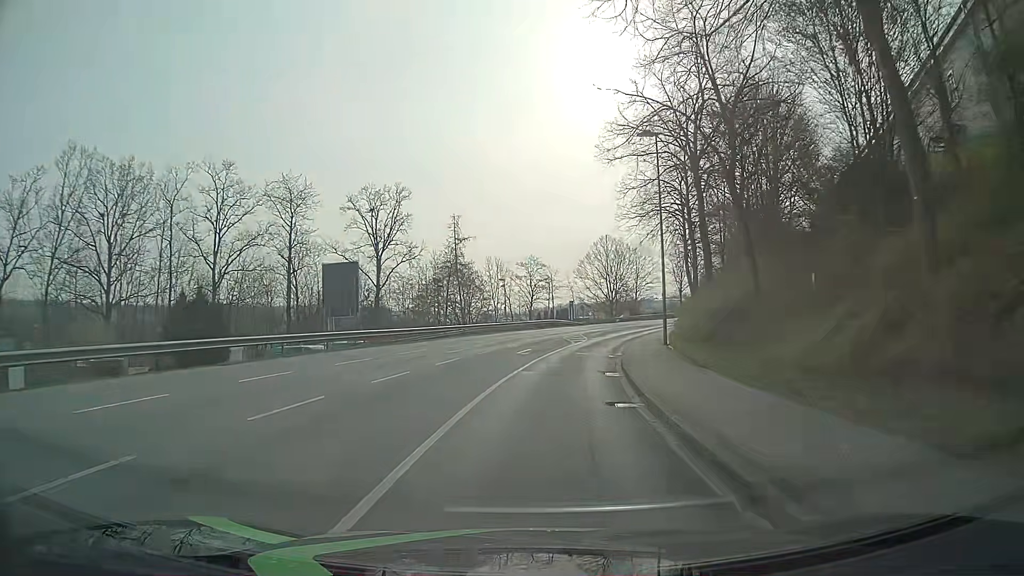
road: tertiary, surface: asphalt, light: Day
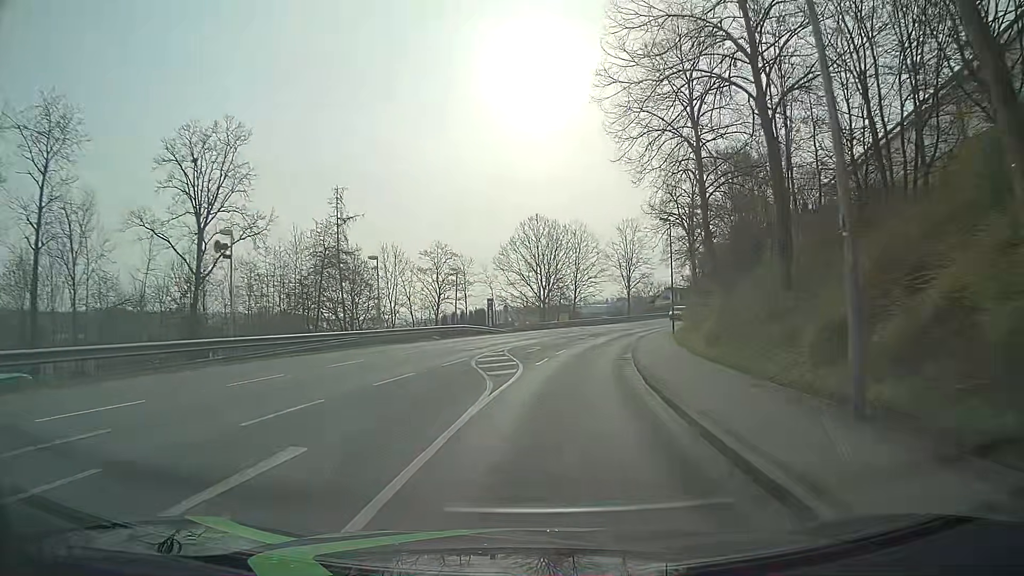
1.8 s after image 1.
(+1.2, +24.2) m; +7°
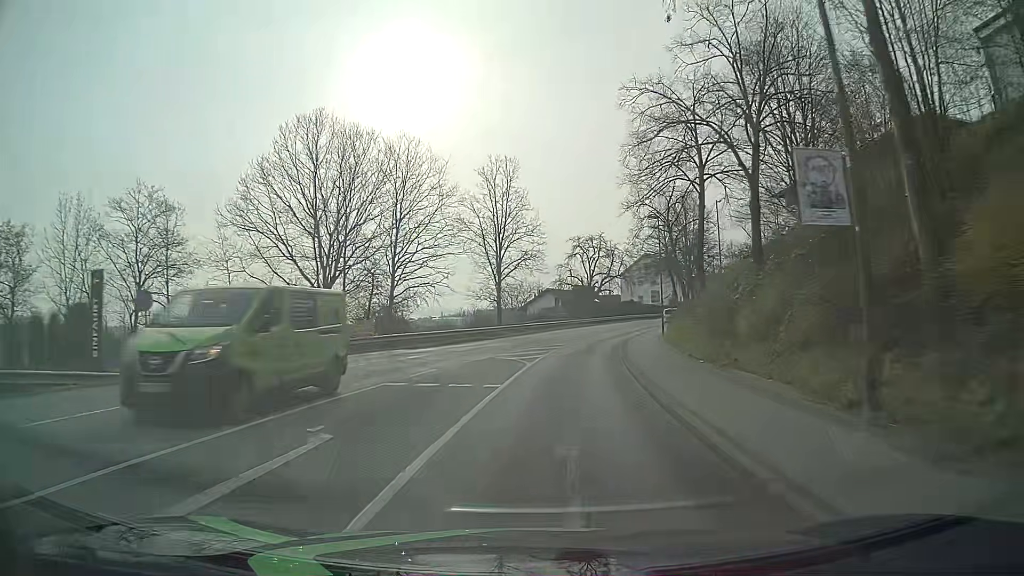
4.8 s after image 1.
(+4.2, +40.3) m; +12°
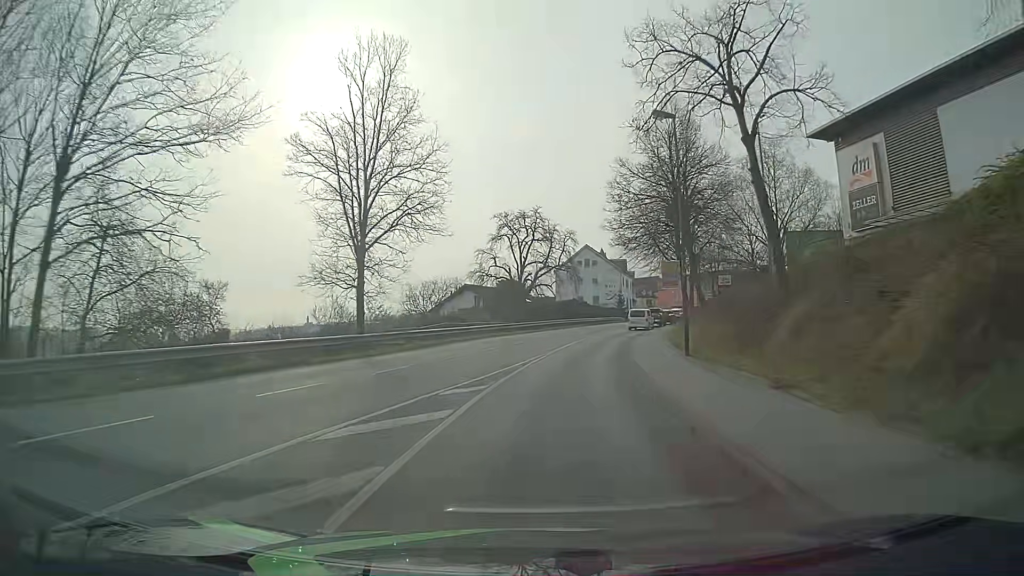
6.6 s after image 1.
(+1.5, +24.2) m; +6°
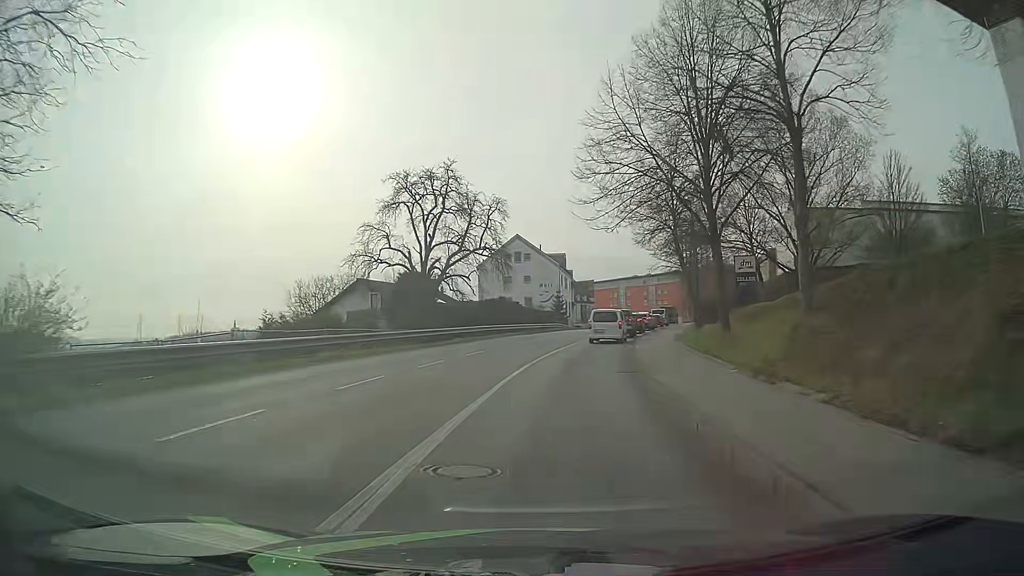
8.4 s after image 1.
(+1.2, +21.8) m; +6°
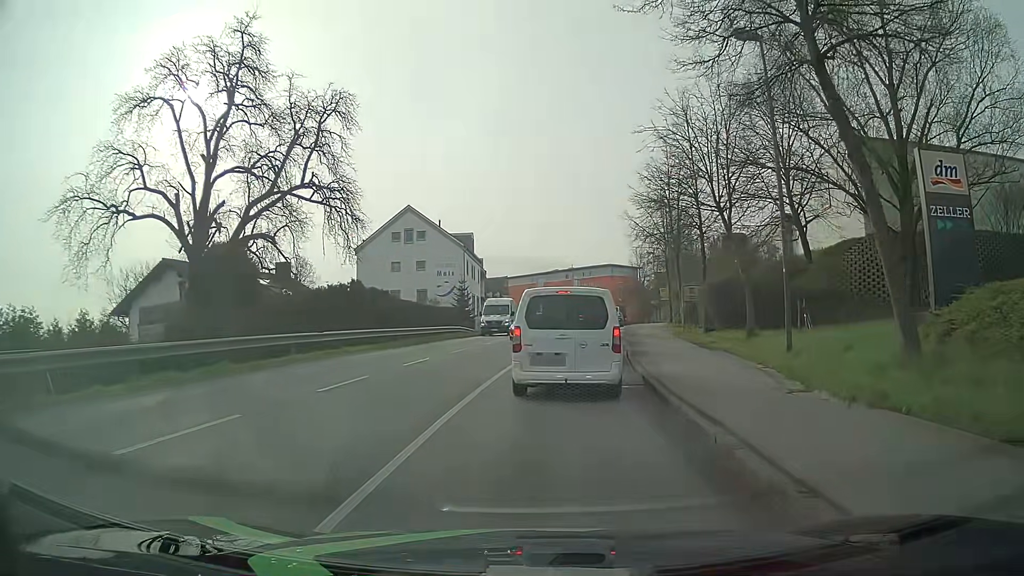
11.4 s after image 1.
(+1.8, +23.3) m; +7°
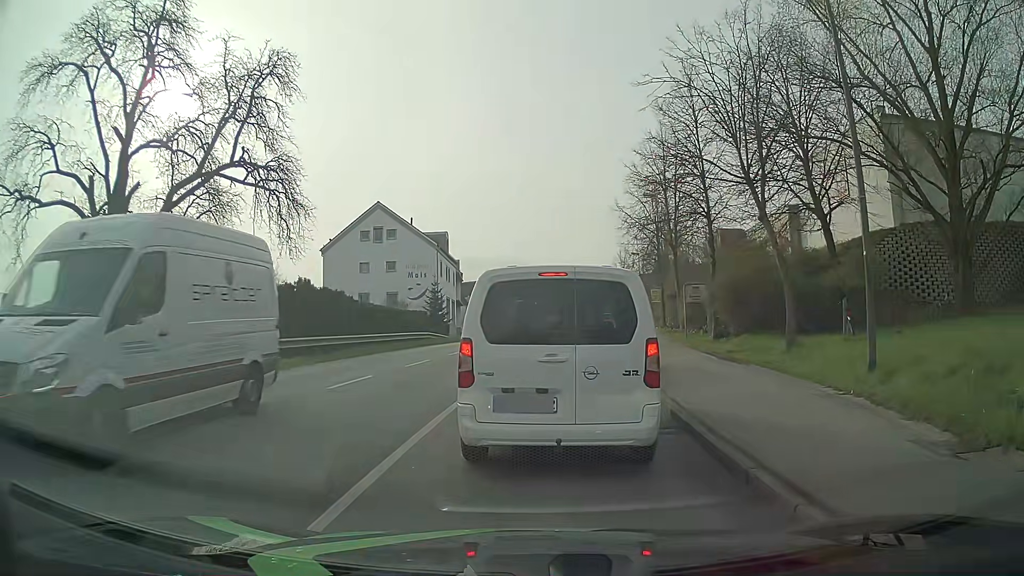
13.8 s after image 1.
(+0.1, +4.5) m; 0°
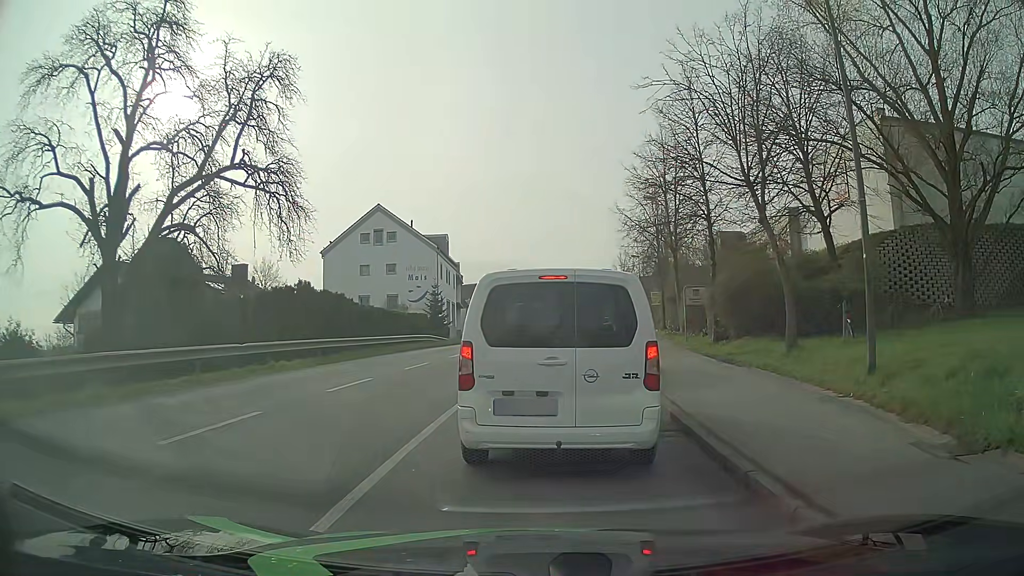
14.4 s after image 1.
(0.0, +0.1) m; 0°
(+1, +10) (+1, +20) (+3, +30) (+4, +40) (+5, +50) (+7, +60) (+8, +70) (+8, +80) (+8, +90) (+8, +100) m
